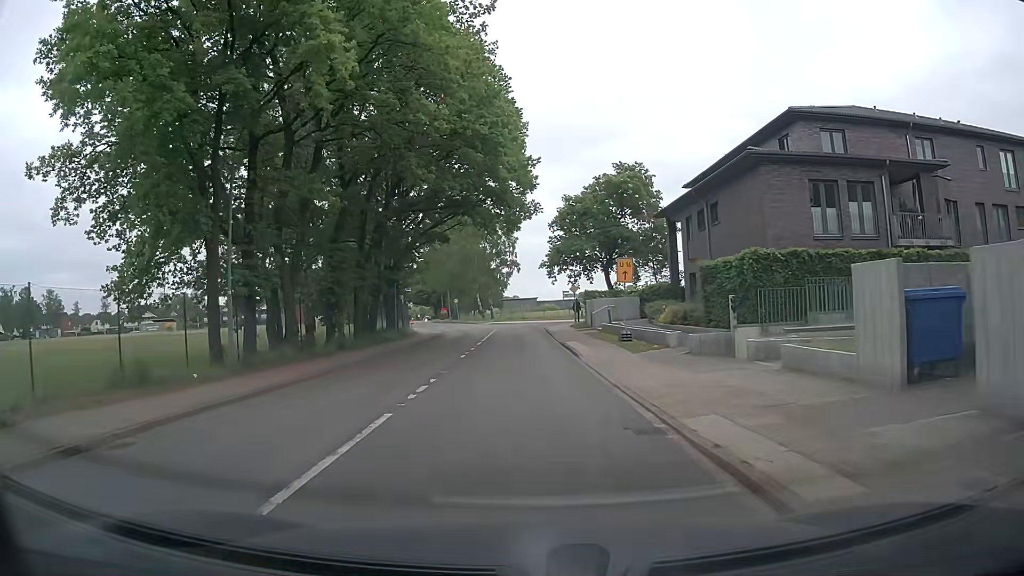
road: unclassified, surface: asphalt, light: Day
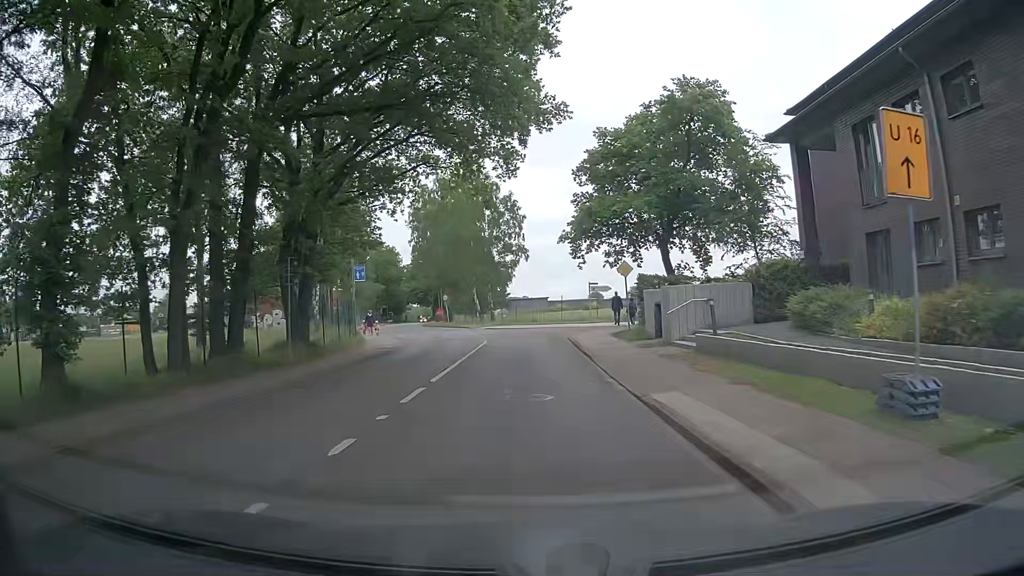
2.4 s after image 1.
(-0.3, +19.2) m; -1°
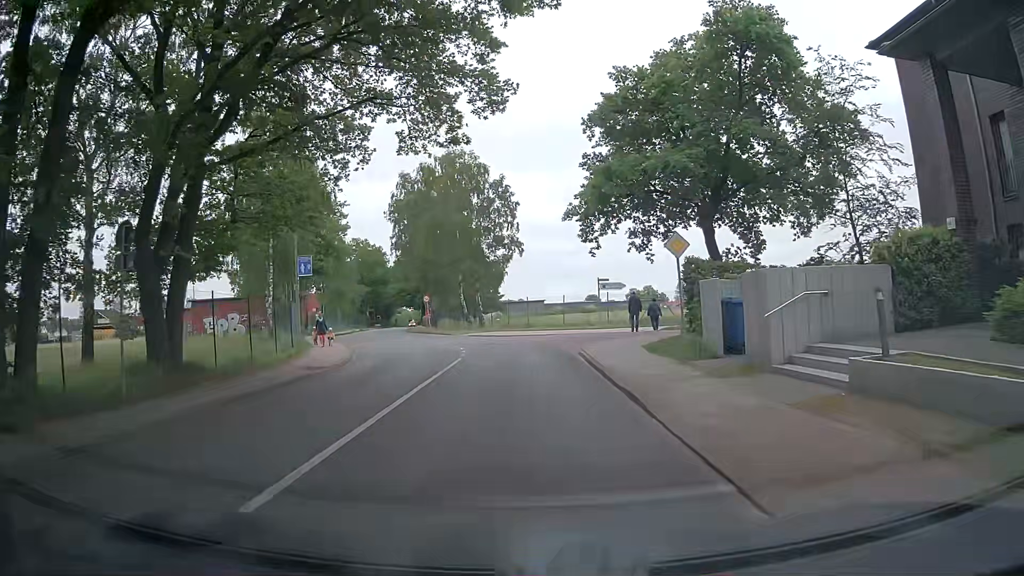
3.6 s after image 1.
(0.0, +9.0) m; +1°
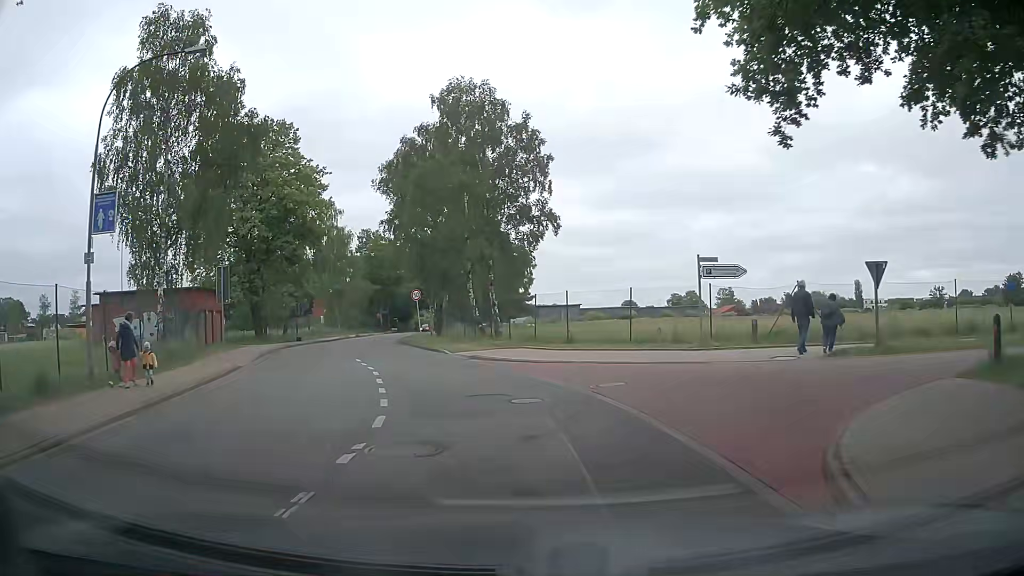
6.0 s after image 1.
(-0.4, +17.3) m; -4°
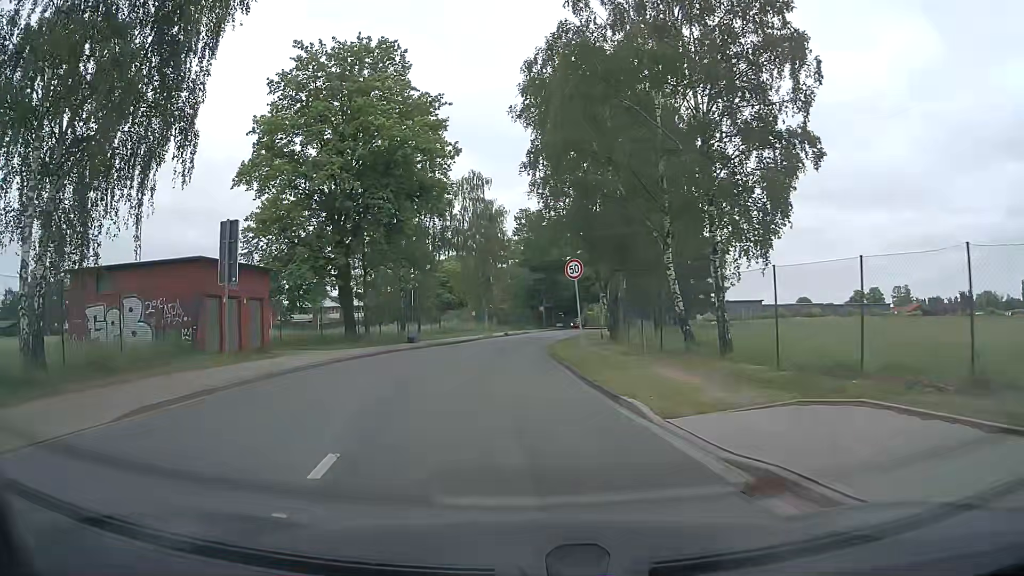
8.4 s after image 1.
(-2.0, +16.9) m; -14°
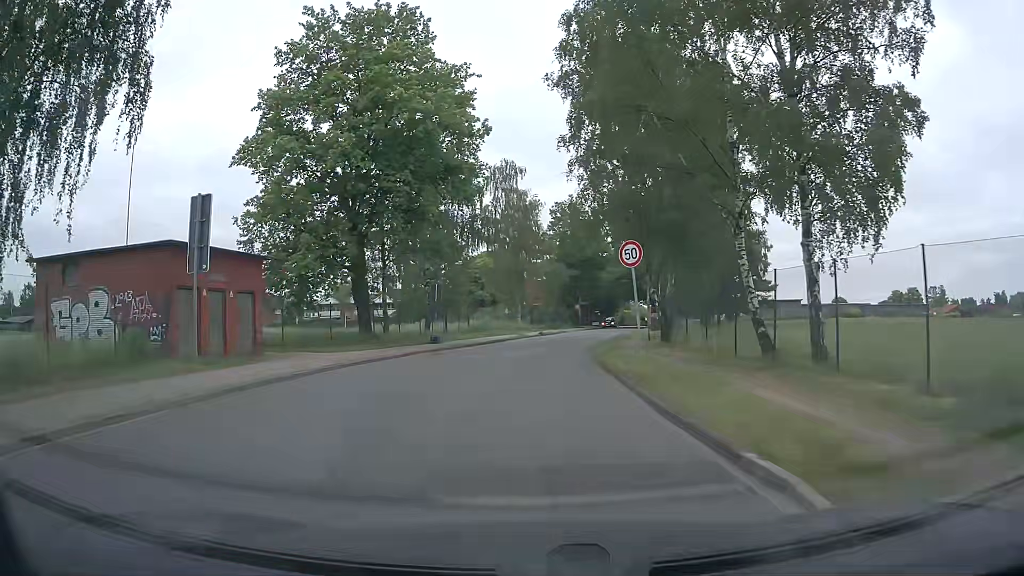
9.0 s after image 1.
(-0.2, +4.4) m; -4°
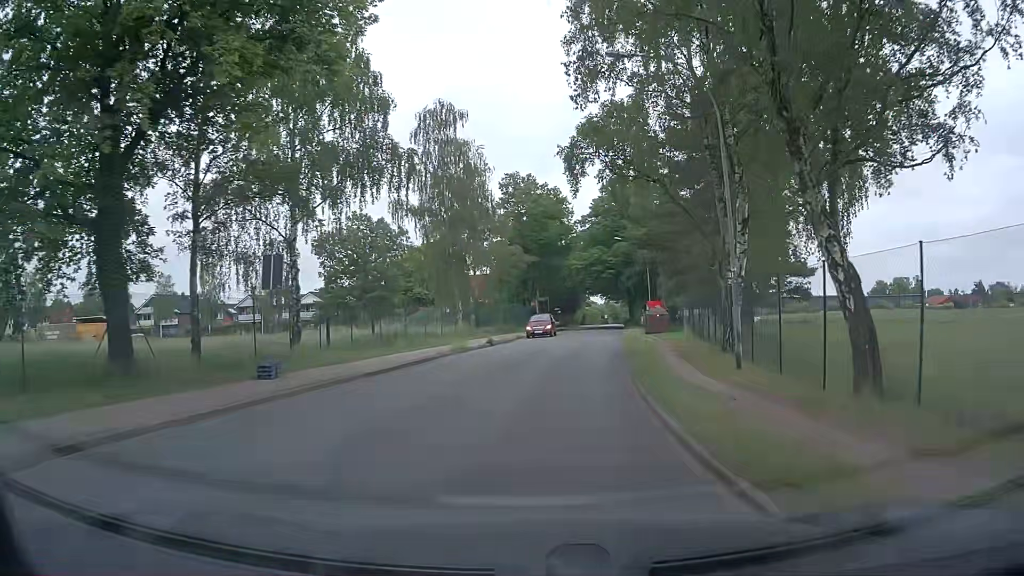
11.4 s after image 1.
(+0.4, +19.5) m; +5°
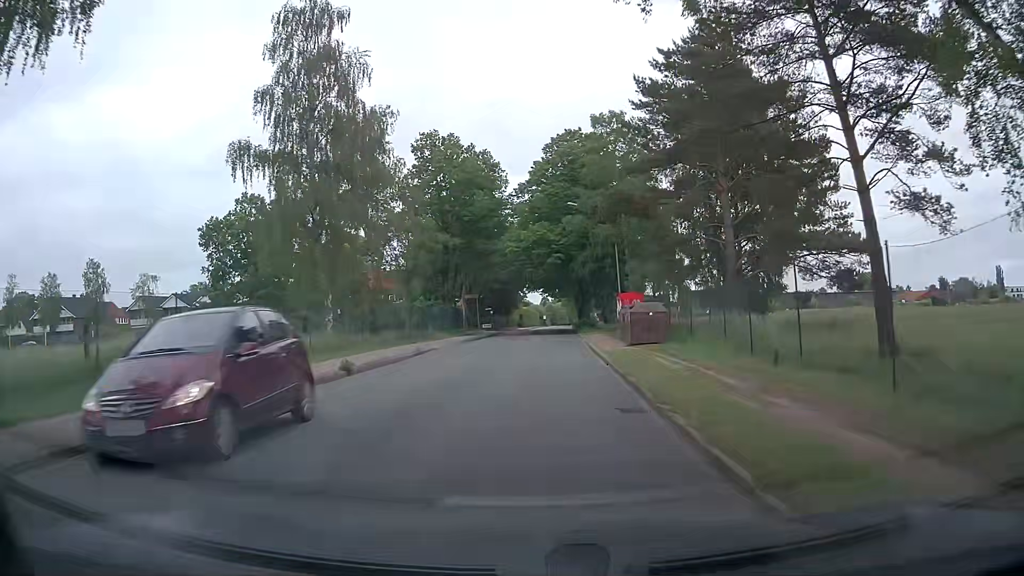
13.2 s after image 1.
(+0.9, +17.9) m; +5°
